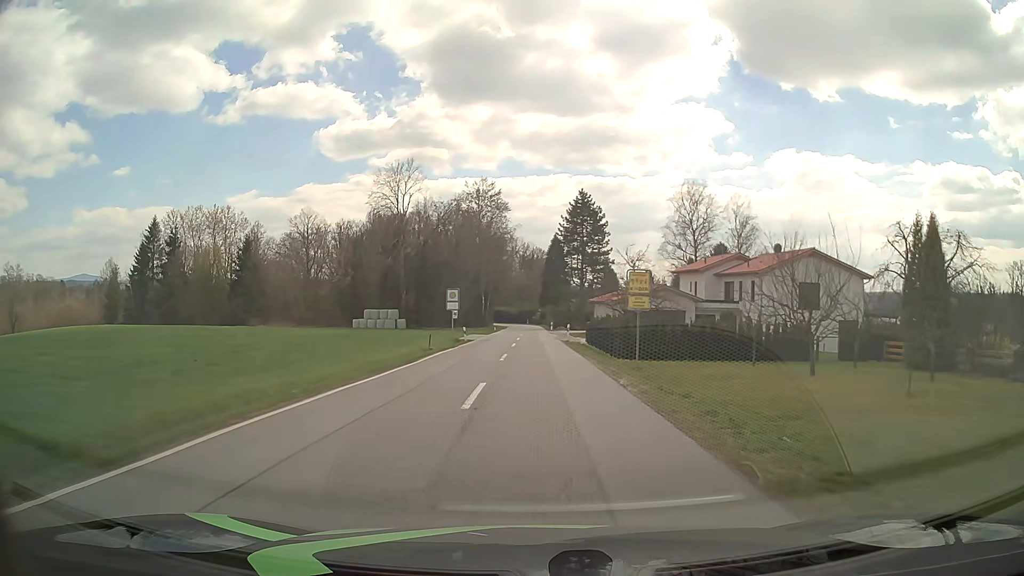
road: tertiary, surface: asphalt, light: Day
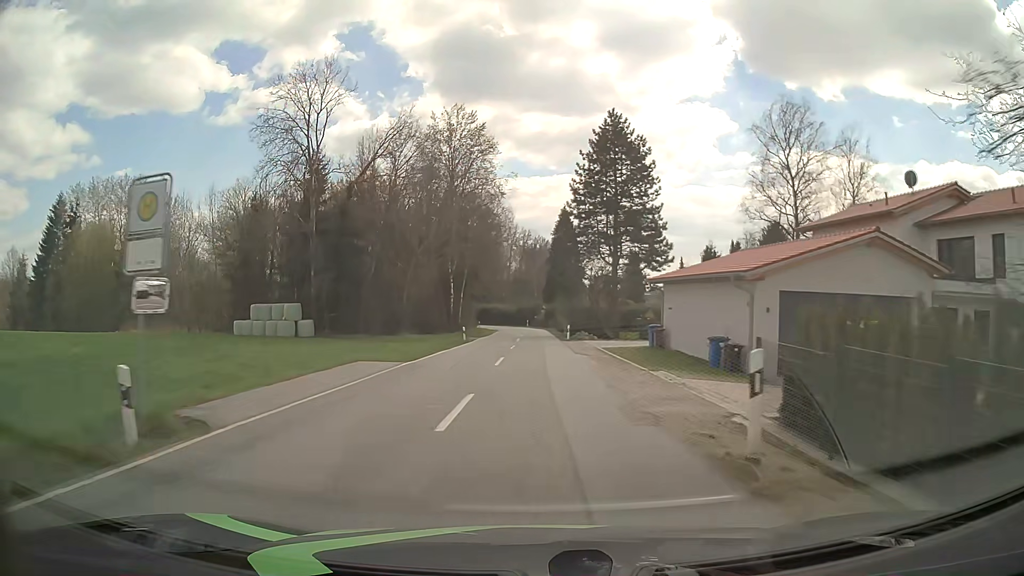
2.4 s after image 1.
(+0.1, +37.2) m; 0°
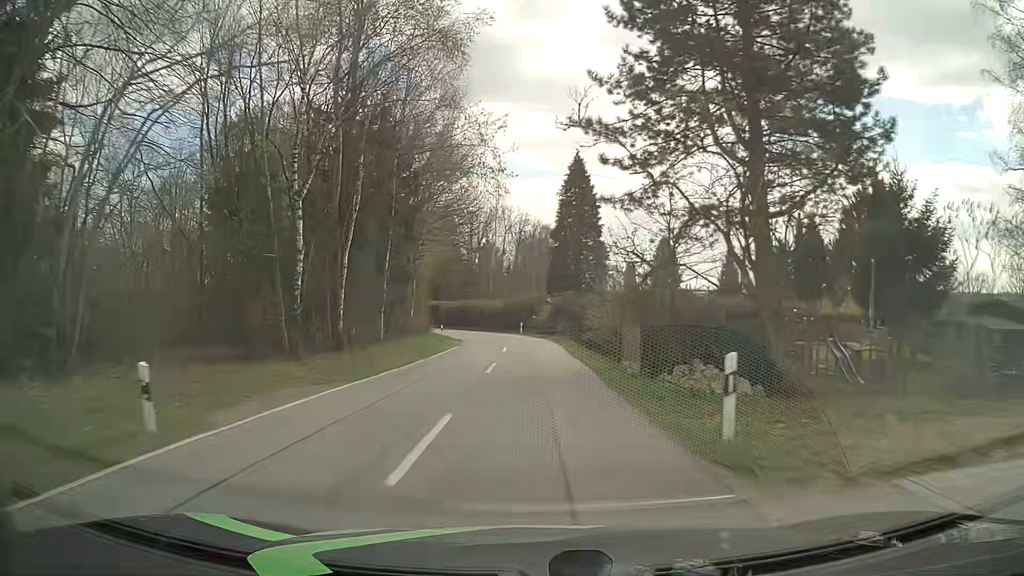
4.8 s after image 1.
(+0.2, +37.3) m; 0°
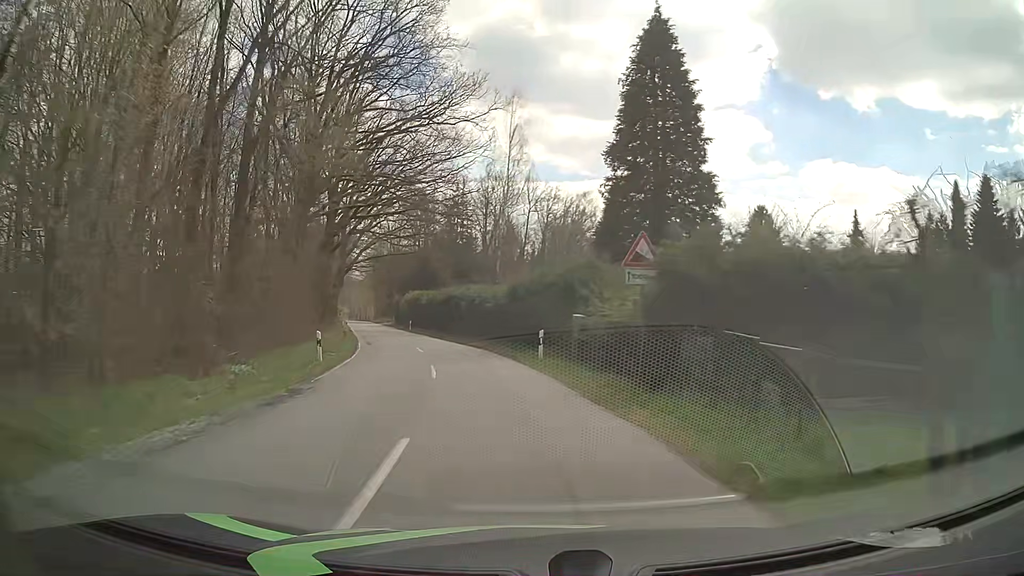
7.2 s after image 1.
(-0.4, +37.3) m; -2°
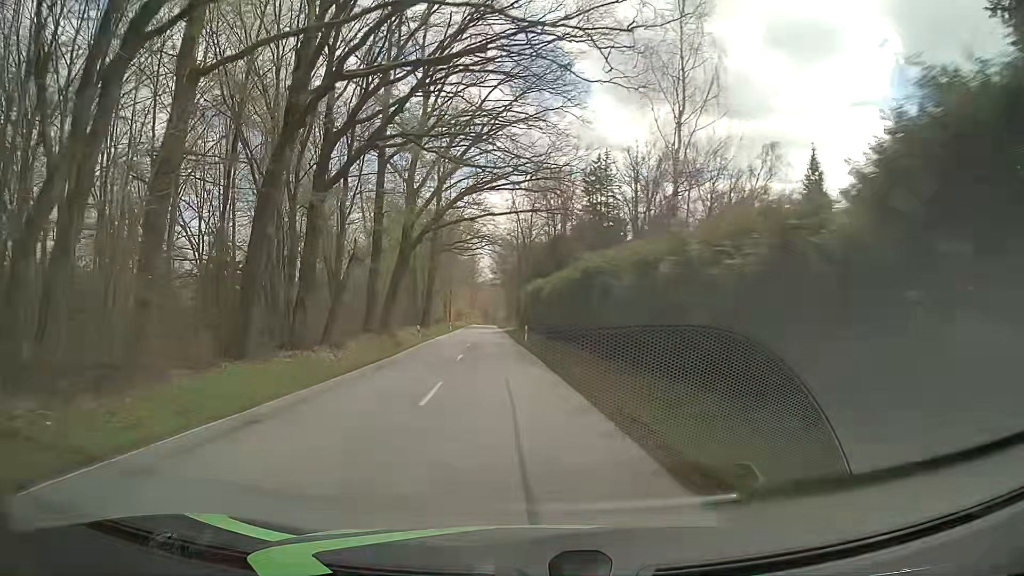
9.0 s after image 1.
(-3.1, +27.6) m; -12°
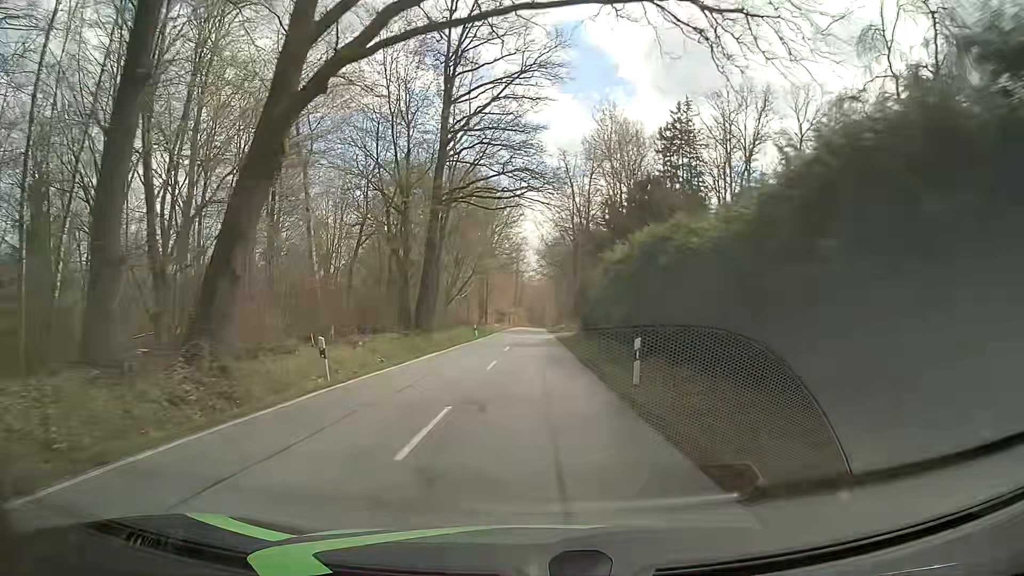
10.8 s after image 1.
(-1.6, +27.8) m; -4°
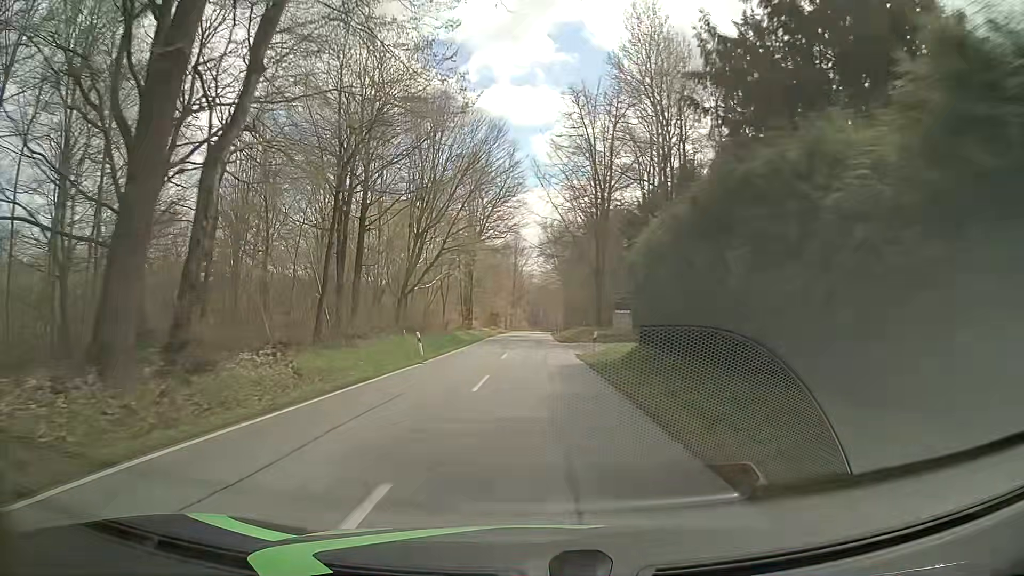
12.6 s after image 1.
(-0.3, +28.0) m; -1°
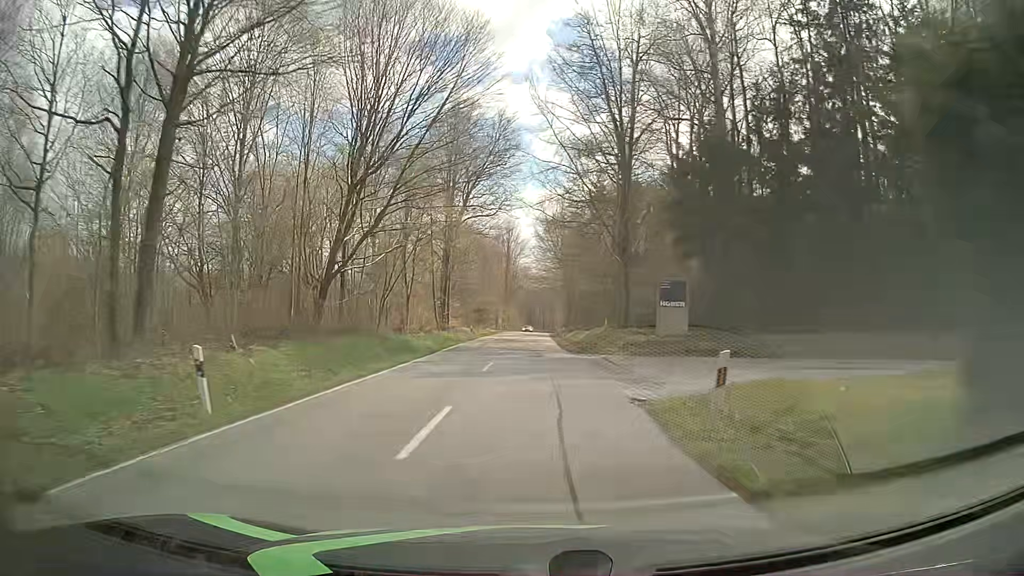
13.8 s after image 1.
(+0.2, +18.6) m; +1°
